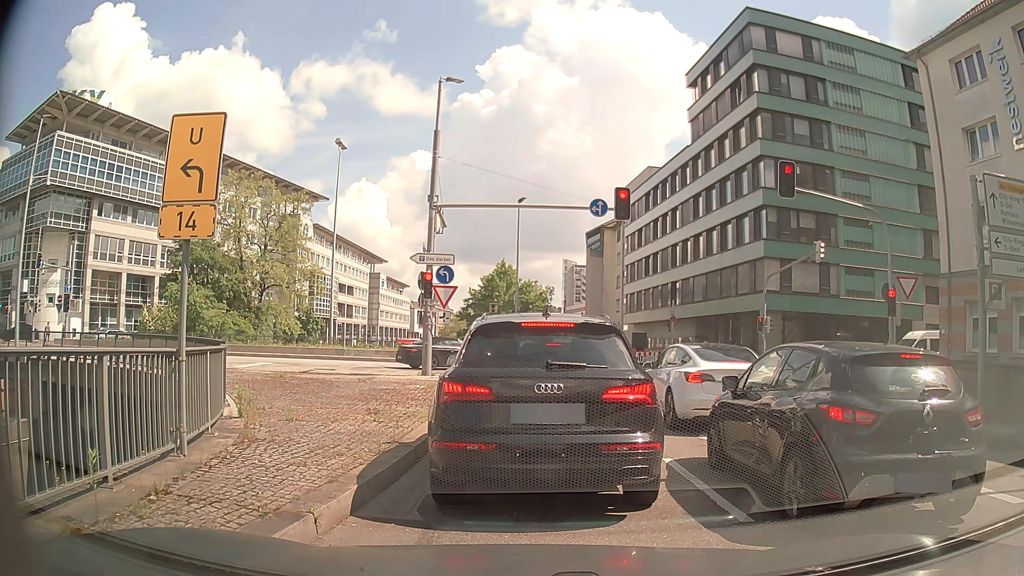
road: primary_link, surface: asphalt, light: Day
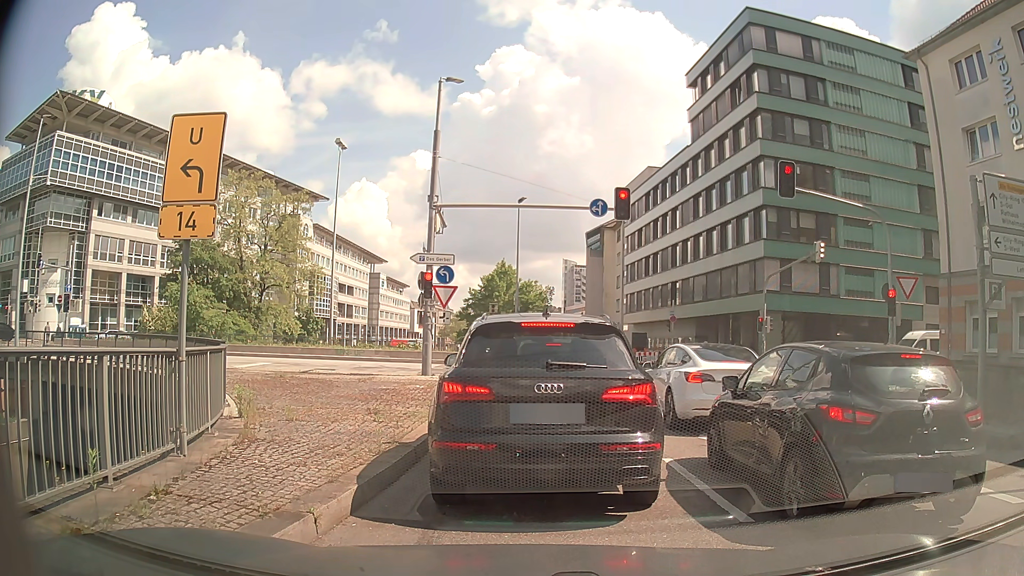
(0.0, 0.0) m; 0°
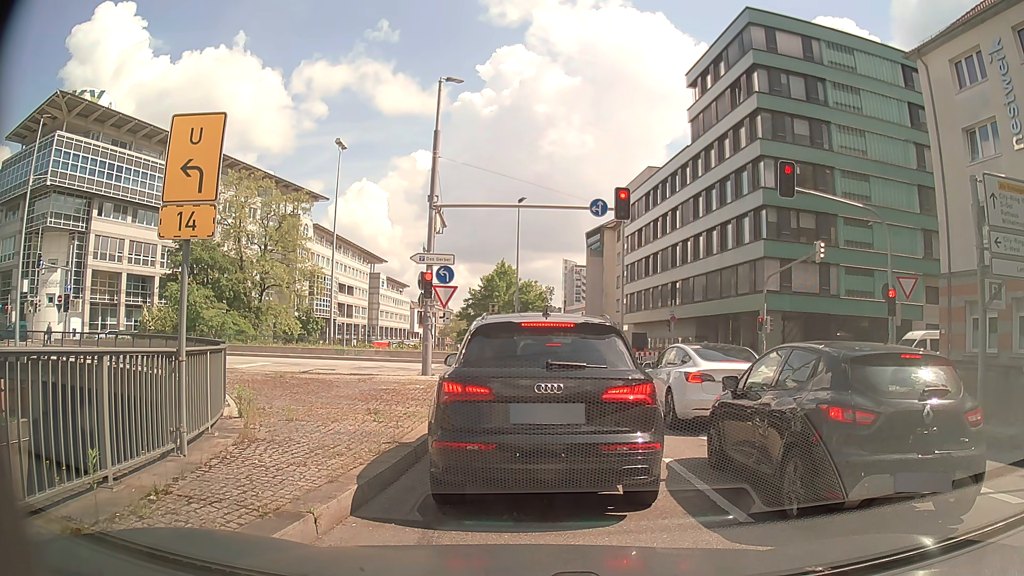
(0.0, 0.0) m; 0°
